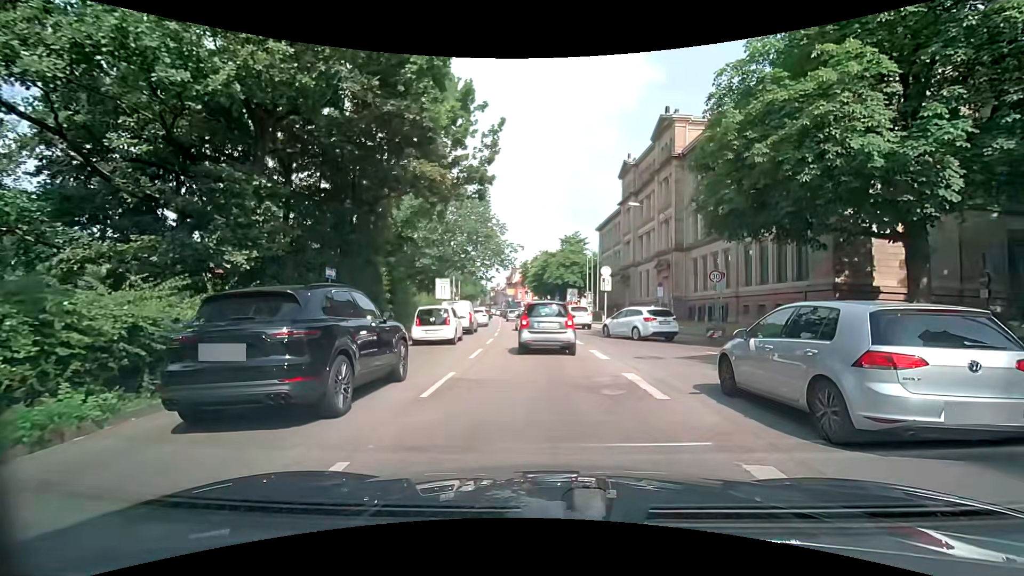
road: primary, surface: asphalt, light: Day
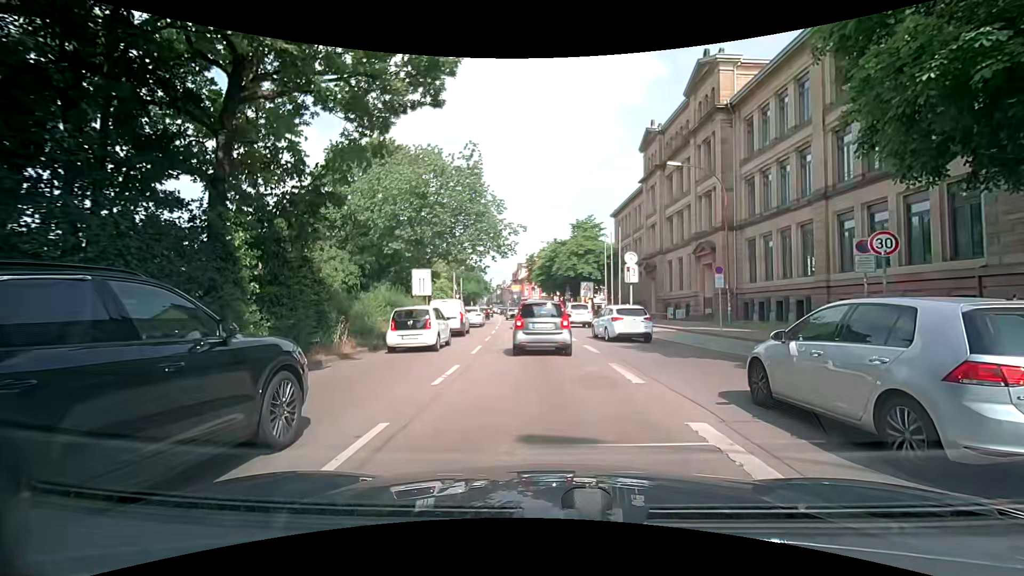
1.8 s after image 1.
(0.0, +10.4) m; 0°
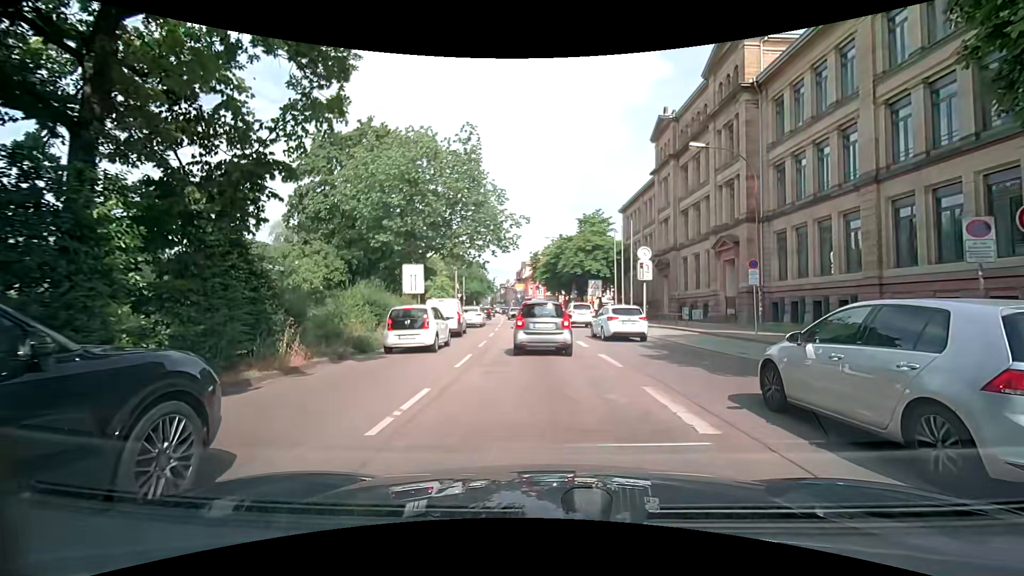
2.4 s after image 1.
(0.0, +3.5) m; -2°
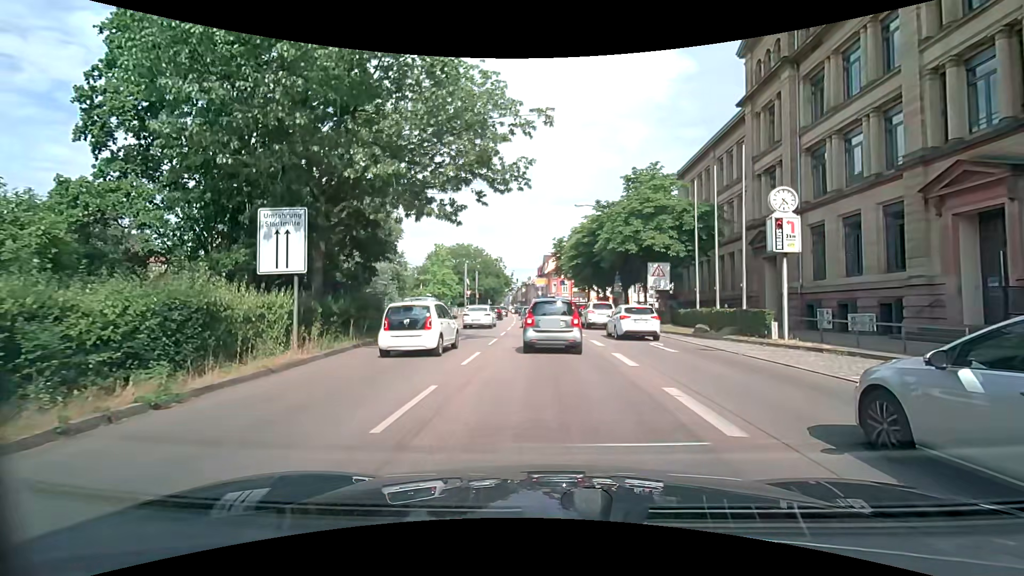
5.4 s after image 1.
(-0.3, +18.1) m; -3°
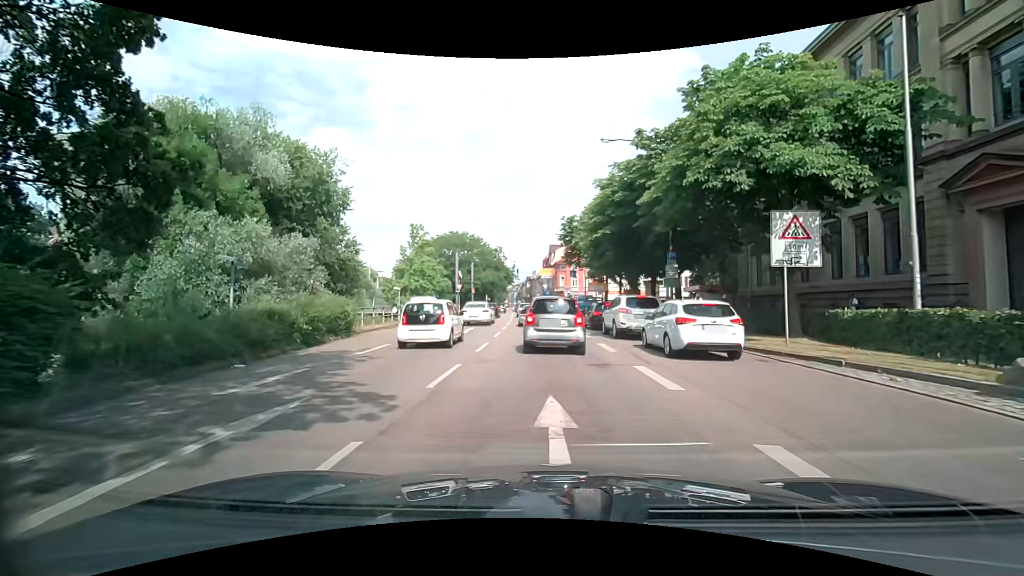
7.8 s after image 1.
(+0.1, +15.6) m; 0°
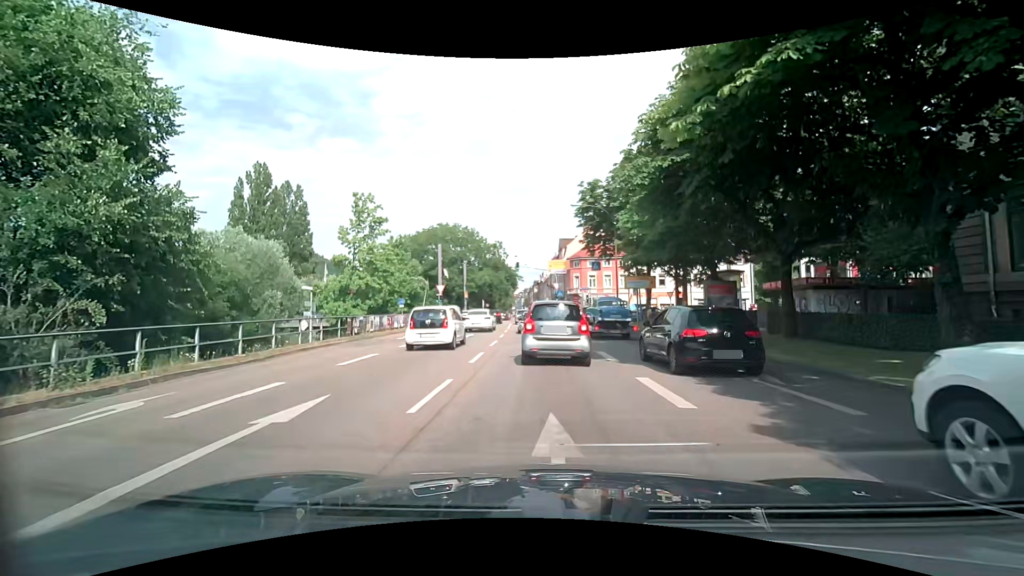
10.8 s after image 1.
(-0.4, +19.1) m; -2°
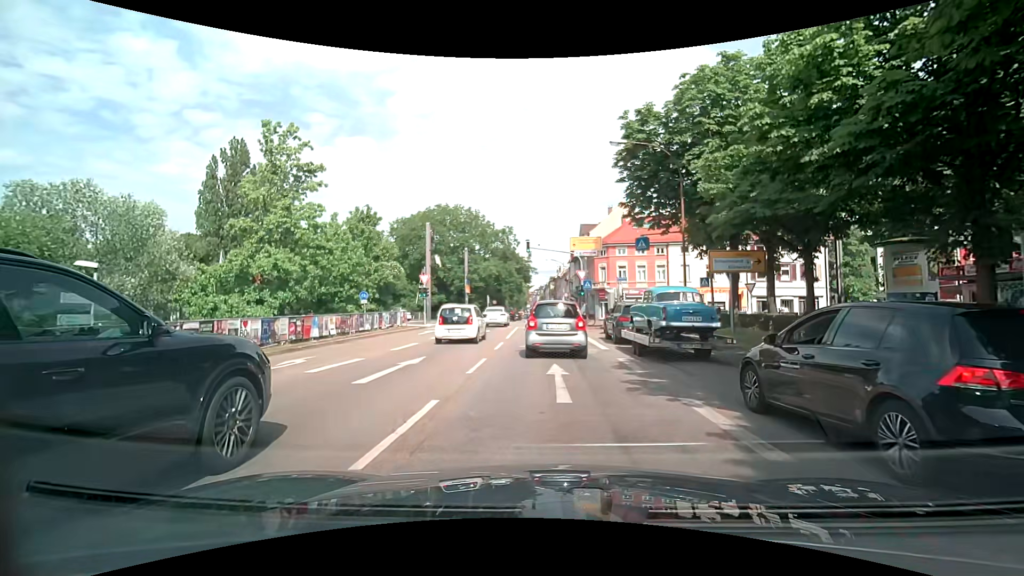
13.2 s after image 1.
(-0.1, +14.5) m; -2°
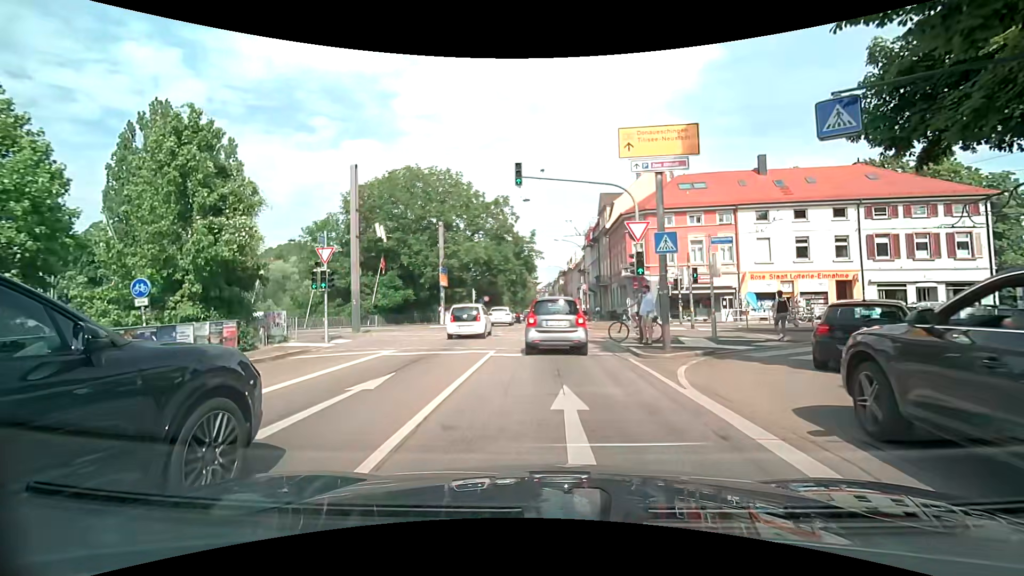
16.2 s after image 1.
(+0.3, +20.3) m; 0°
(0, +10) (0, +20) (0, +30) (0, +40) (0, +50) (0, +60) (-1, +70) (-1, +80) (-1, +90) (-1, +100) m
